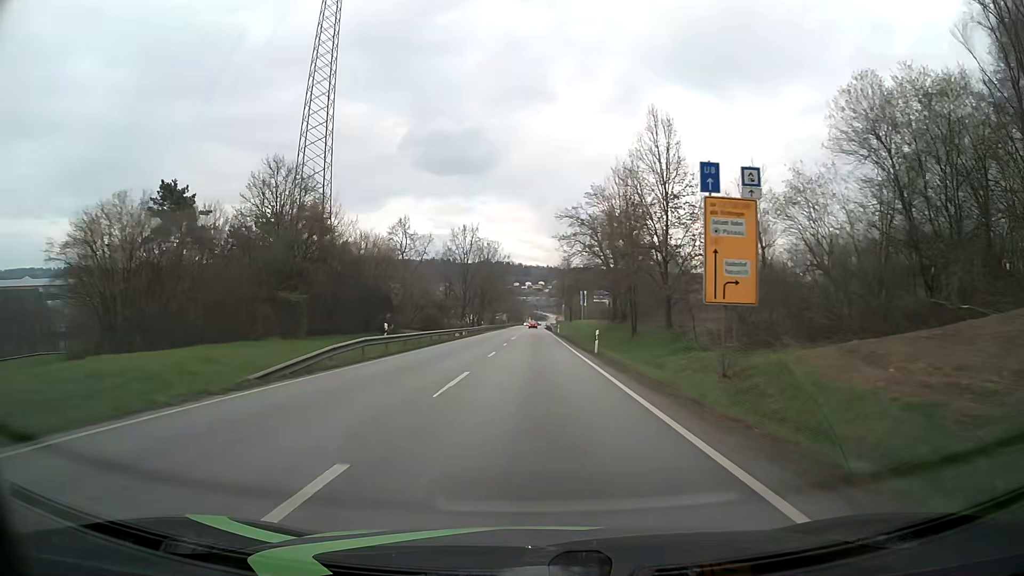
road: primary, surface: asphalt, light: Day
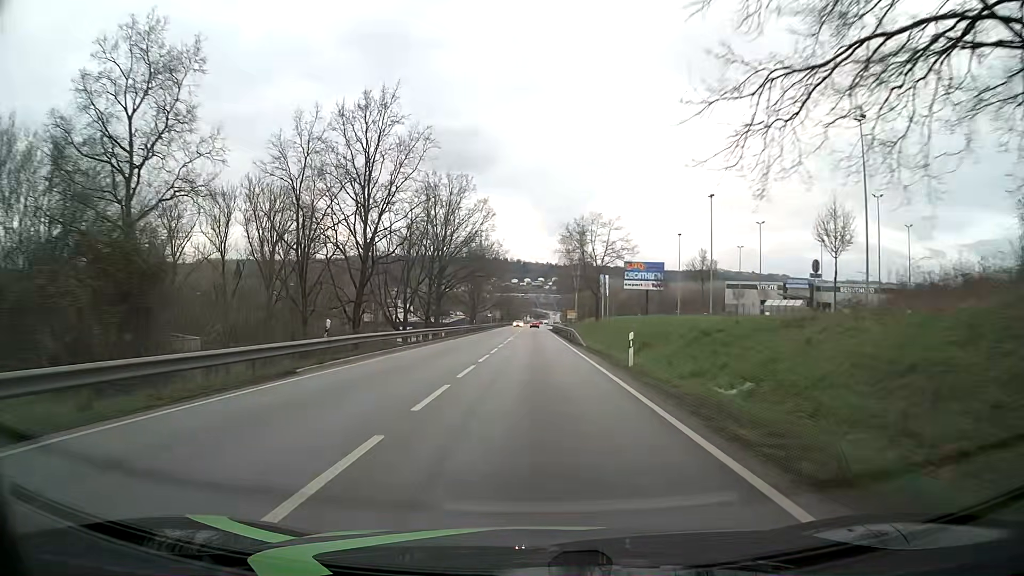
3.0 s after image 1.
(+0.3, +60.1) m; 0°
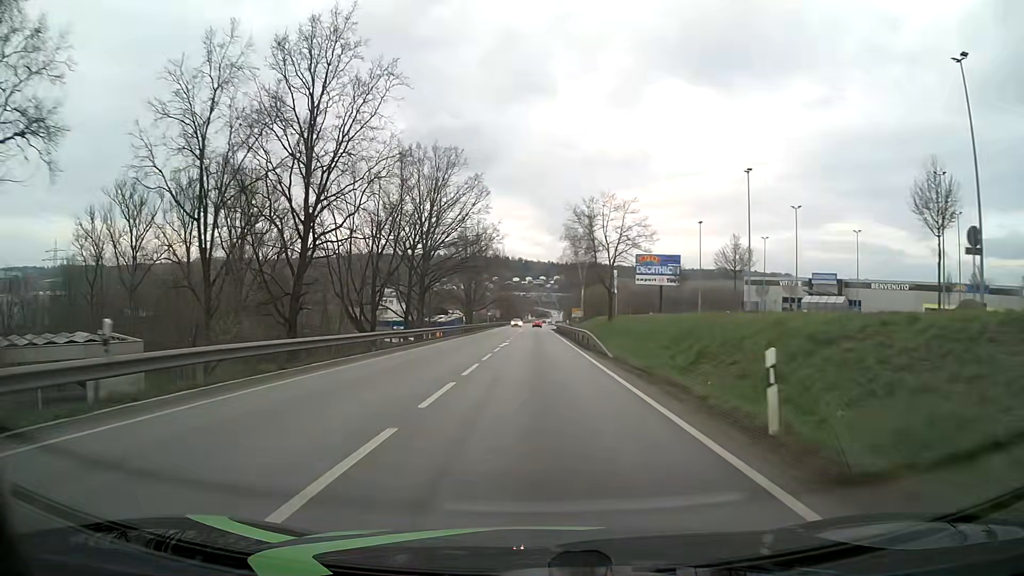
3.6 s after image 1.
(0.0, +11.5) m; 0°
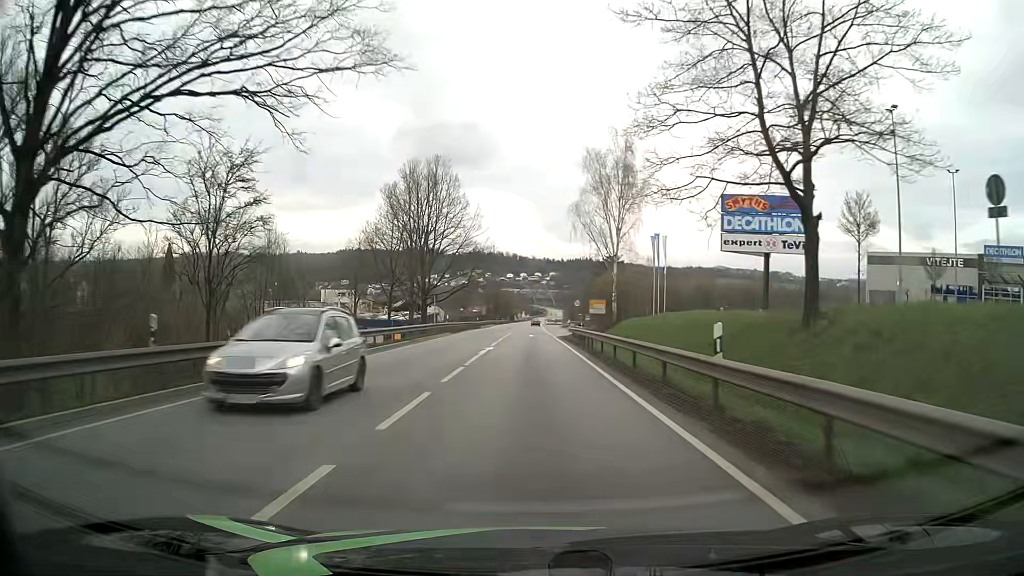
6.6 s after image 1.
(0.0, +49.7) m; 0°
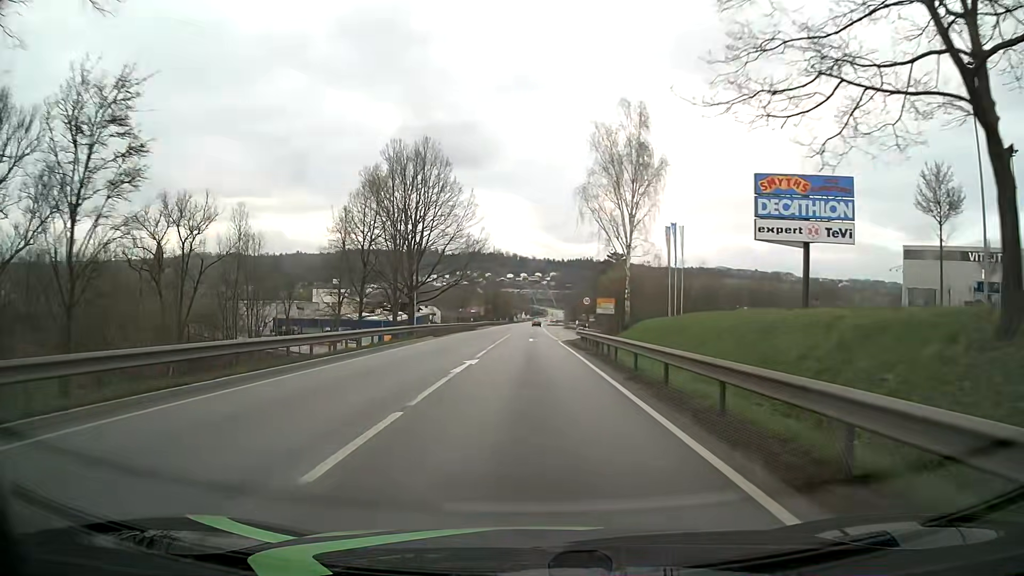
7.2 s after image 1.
(0.0, +8.4) m; 0°
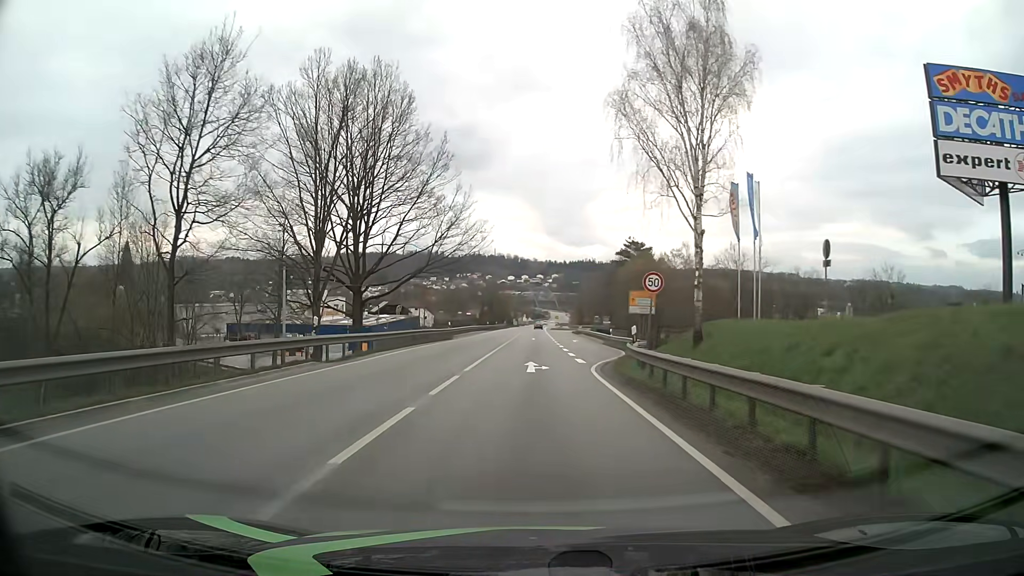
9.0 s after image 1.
(0.0, +22.7) m; 0°
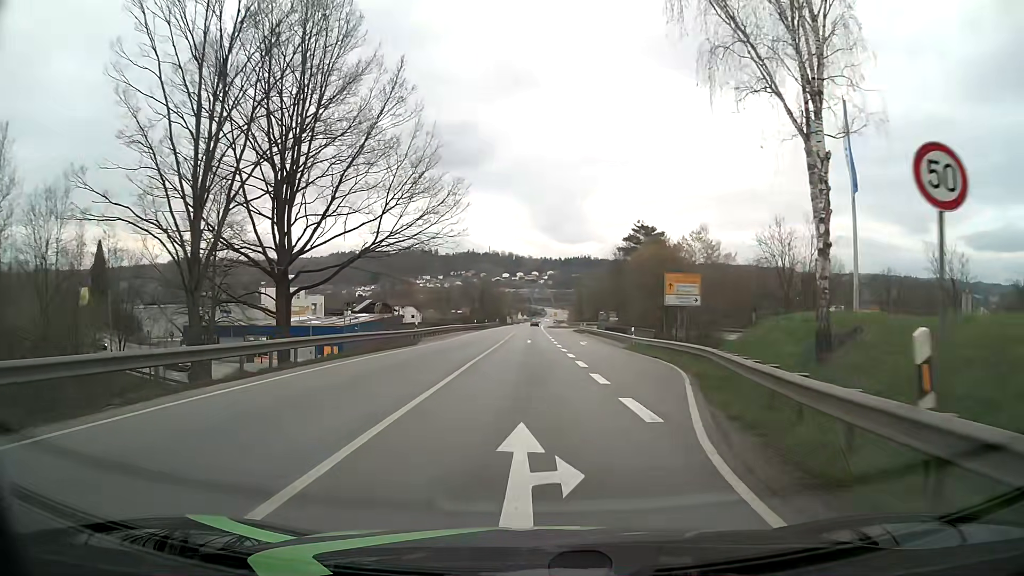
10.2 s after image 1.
(0.0, +14.4) m; 0°
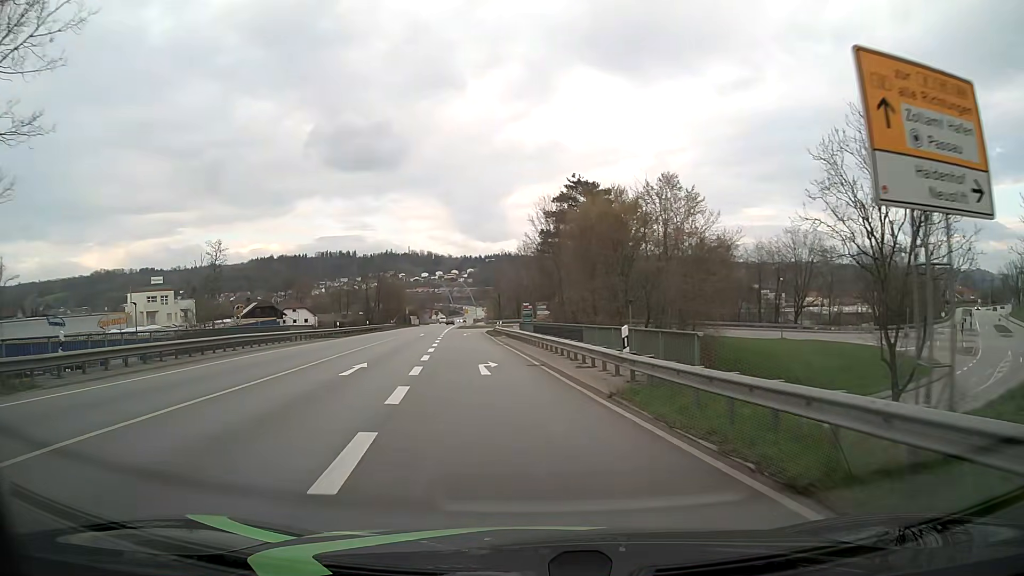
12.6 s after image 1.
(+2.5, +27.7) m; +7°
(0, +10) (-1, +20) (-3, +30) (-4, +40) (-5, +50) (-7, +60) (-8, +70) (-8, +80) (-7, +89) (0, +97) m
